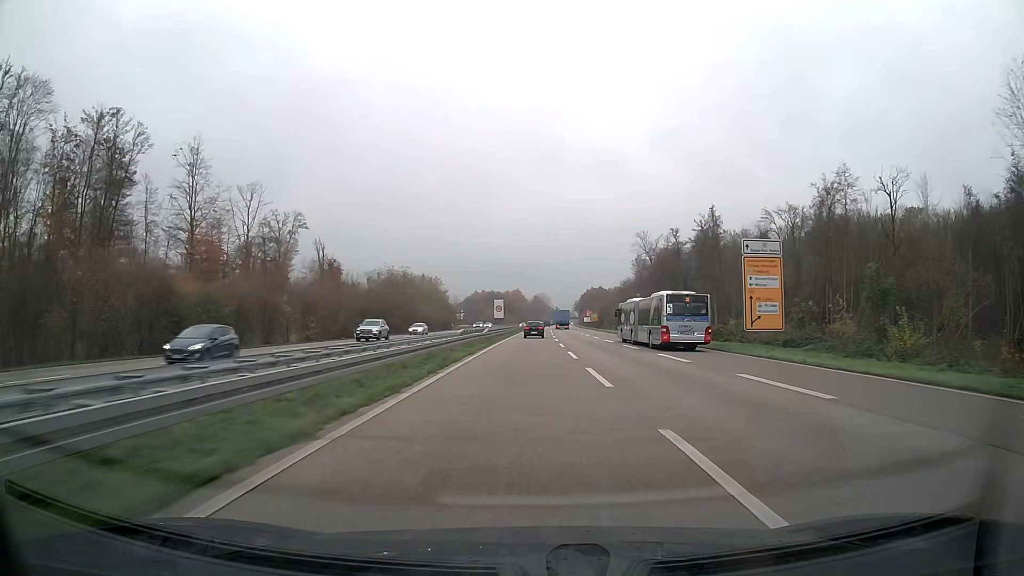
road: trunk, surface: asphalt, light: Day
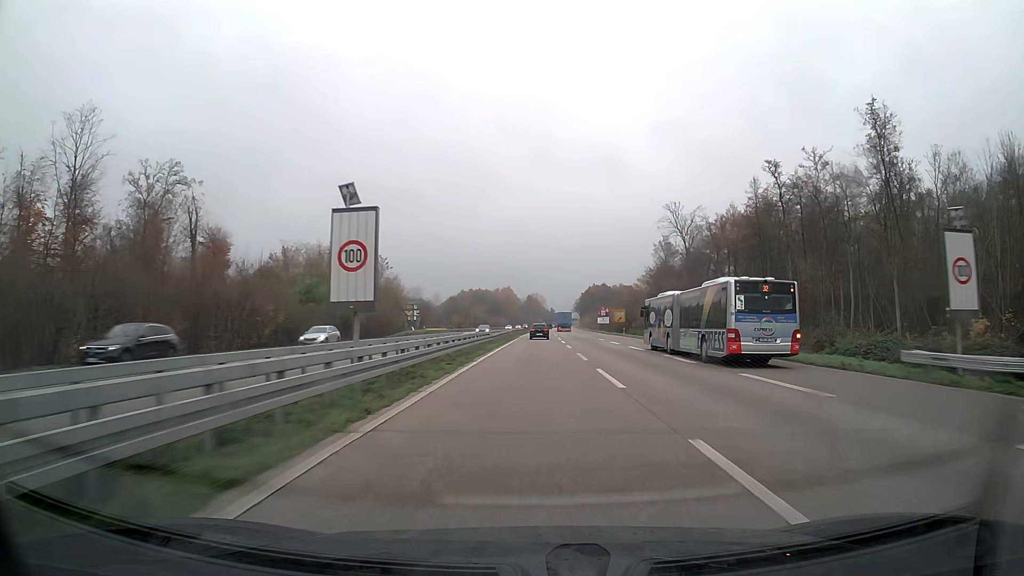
(+0.2, +59.9) m; +1°
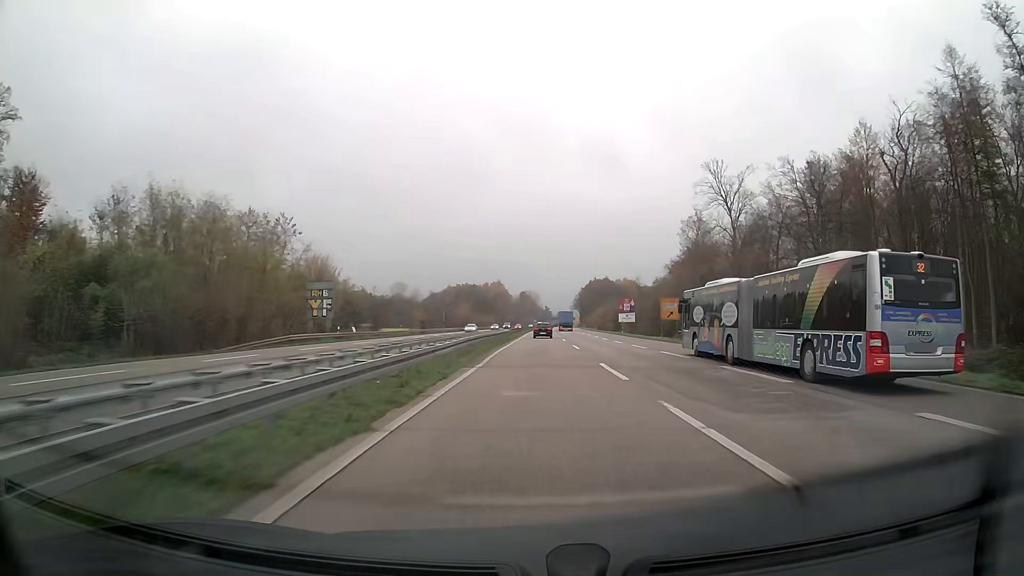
(+0.2, +45.2) m; +1°
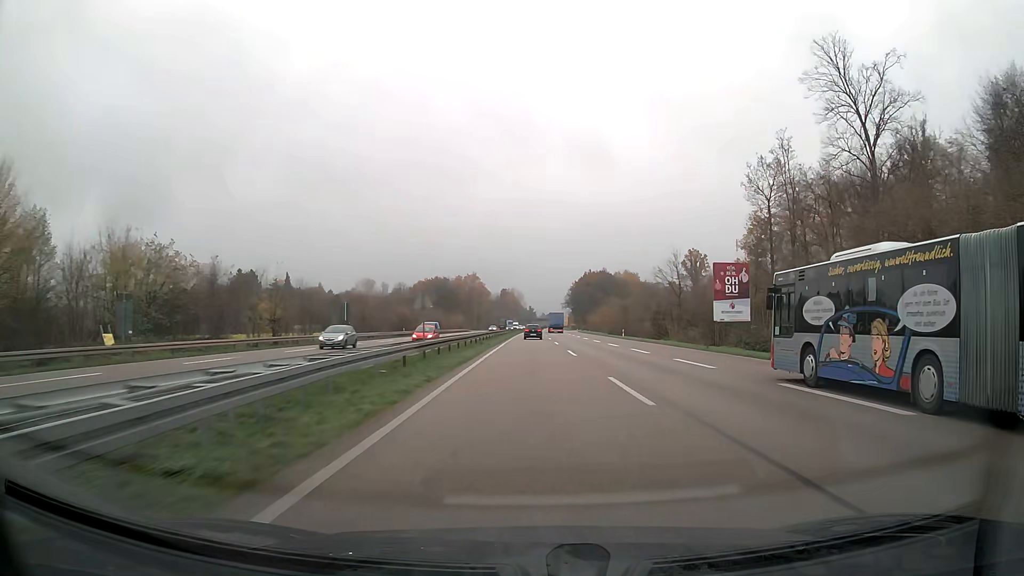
(+0.8, +60.9) m; +1°
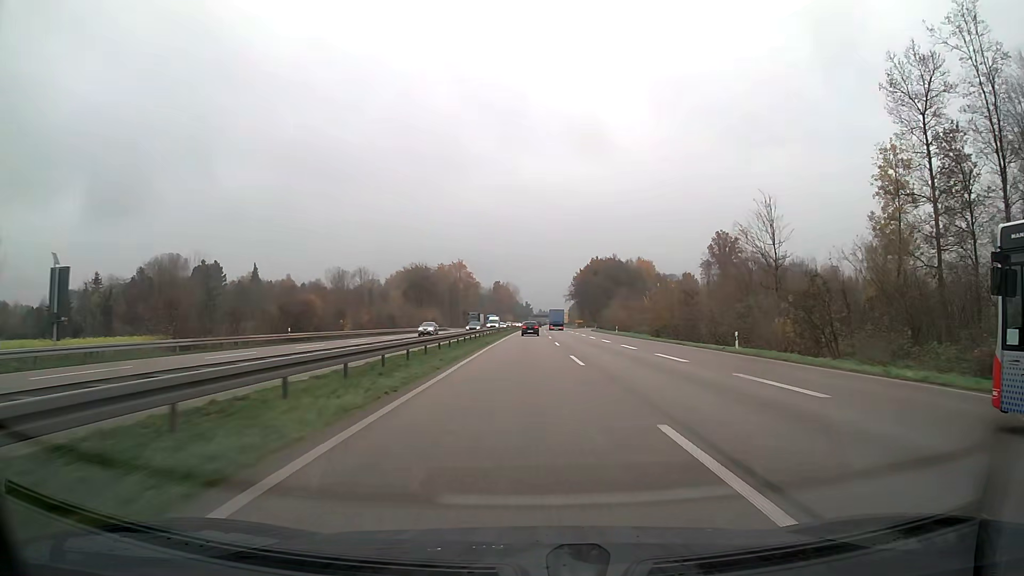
(+0.2, +45.8) m; 0°
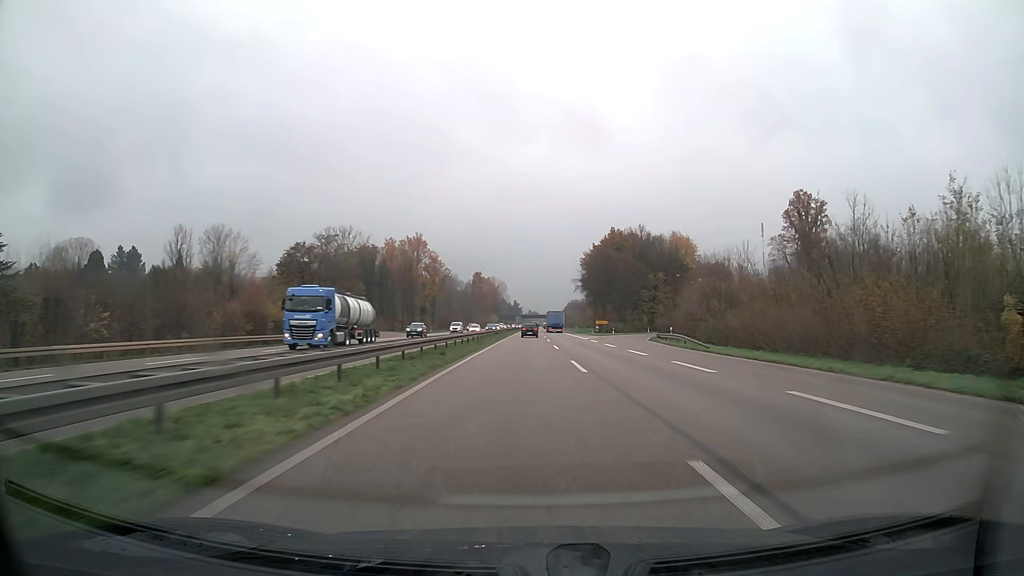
(+0.3, +76.7) m; +1°
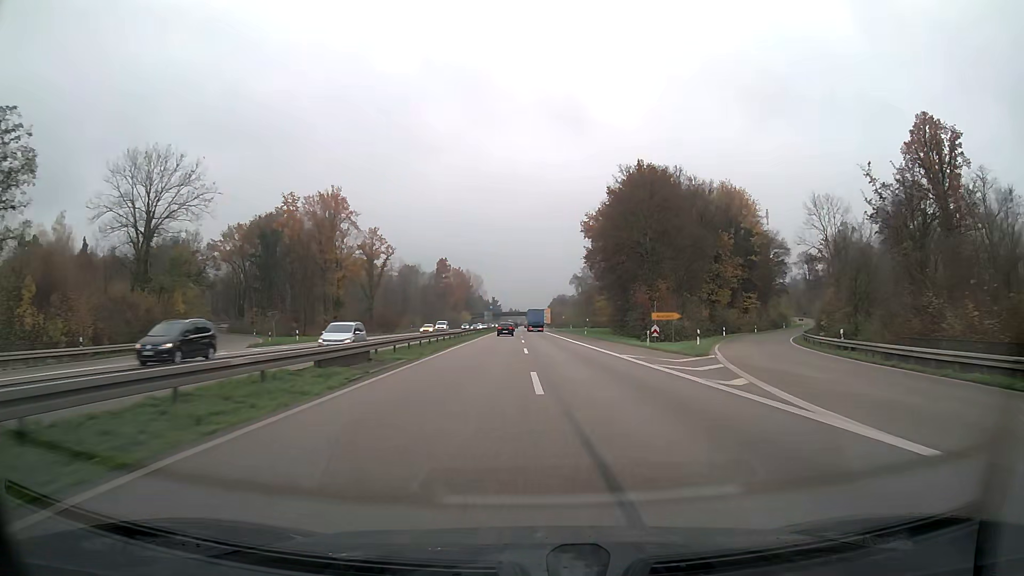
(+0.9, +61.7) m; +1°
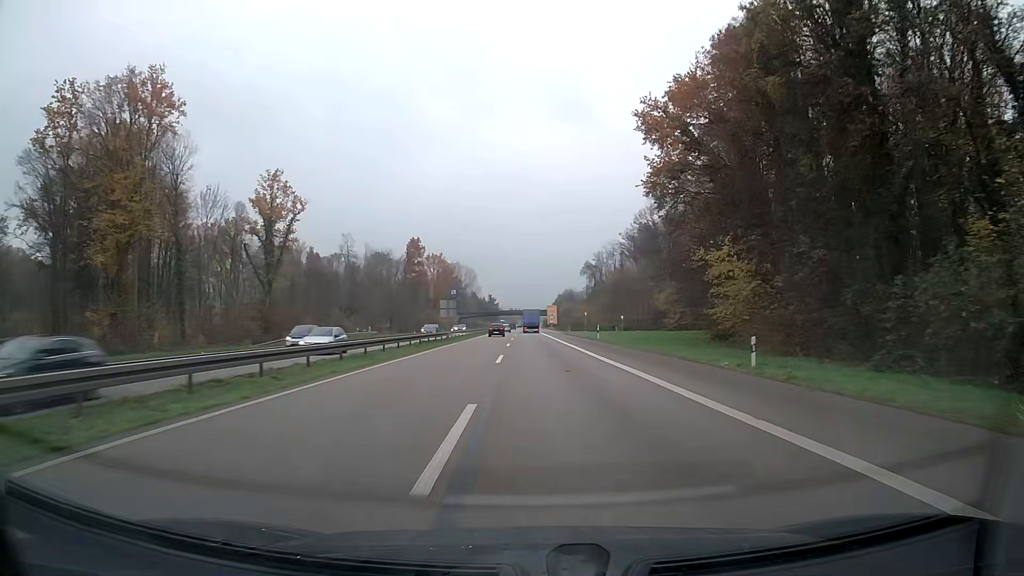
(-0.1, +61.7) m; 0°
